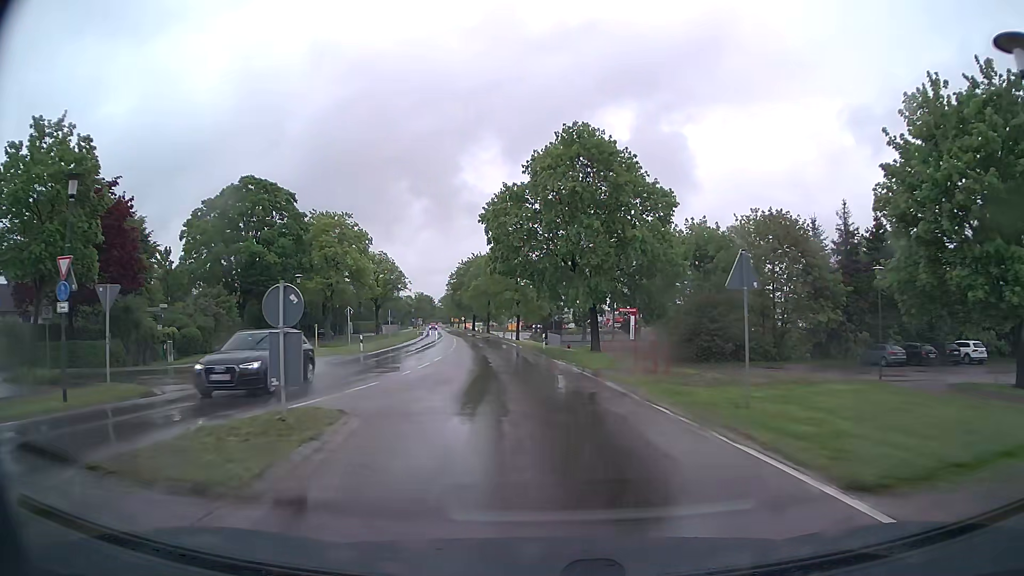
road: tertiary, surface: asphalt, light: Day
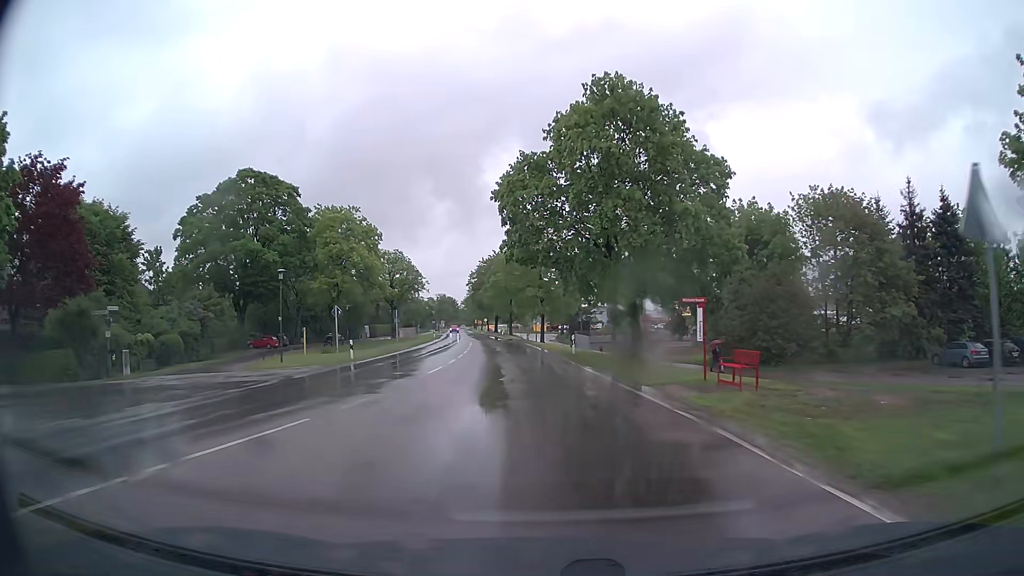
(-0.1, +7.0) m; -2°
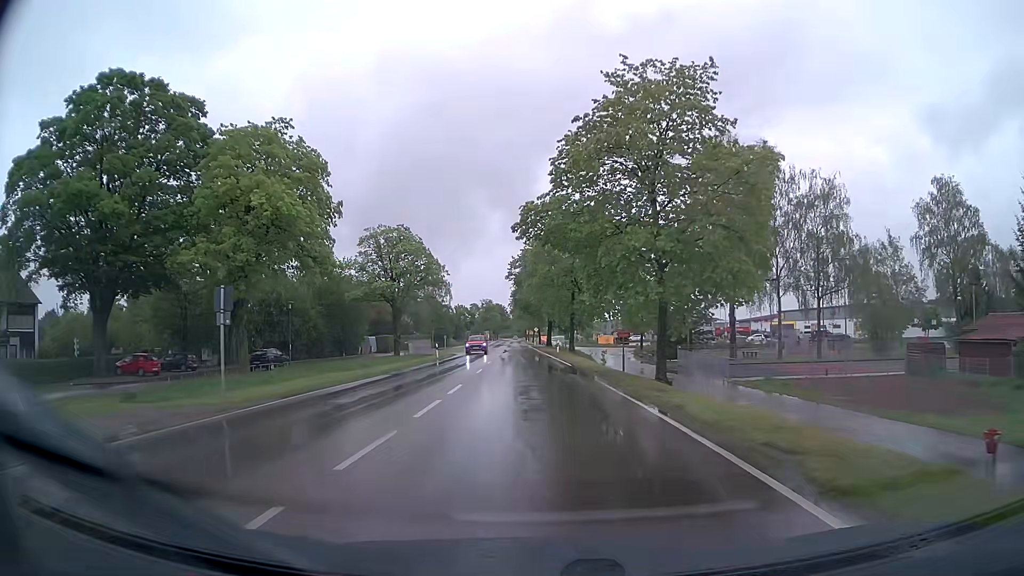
(-2.2, +36.9) m; -5°
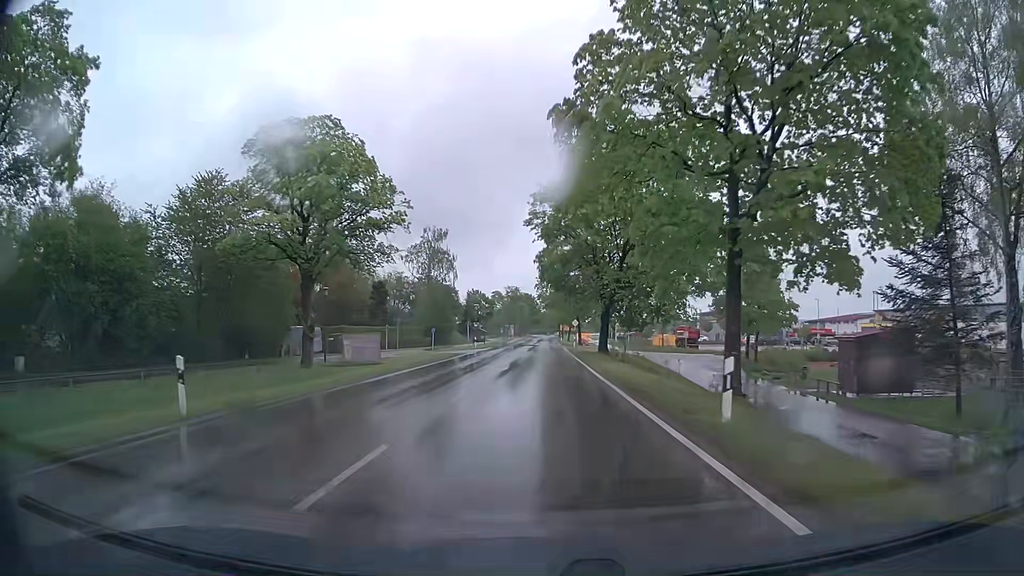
(-1.2, +37.9) m; -3°
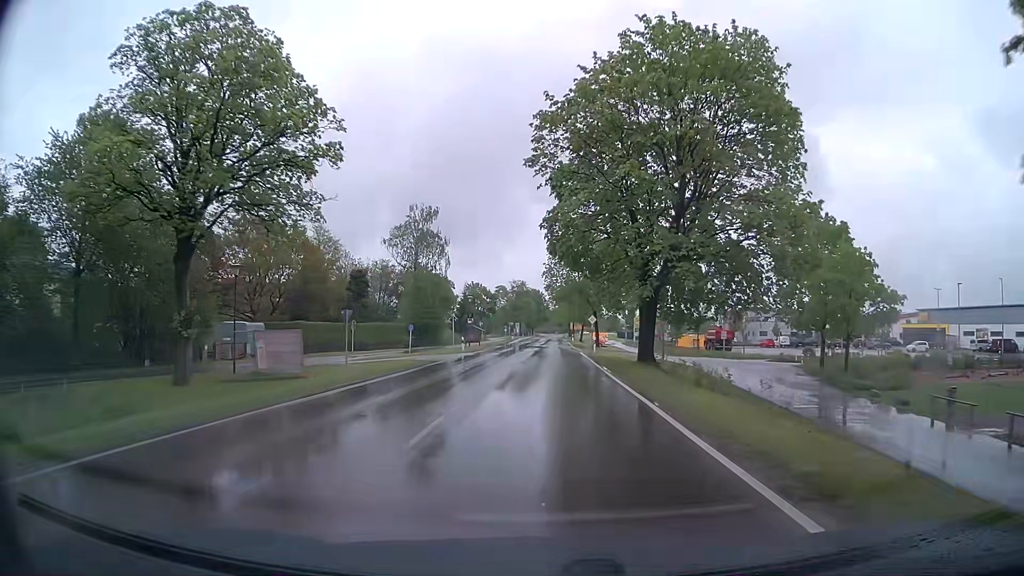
(-0.1, +15.3) m; -1°
(0, +10) (0, +20) (0, +30) (0, +40) (+1, +50) (+1, +60) (+1, +70) (+1, +80) (+2, +90) (+2, +100) m
